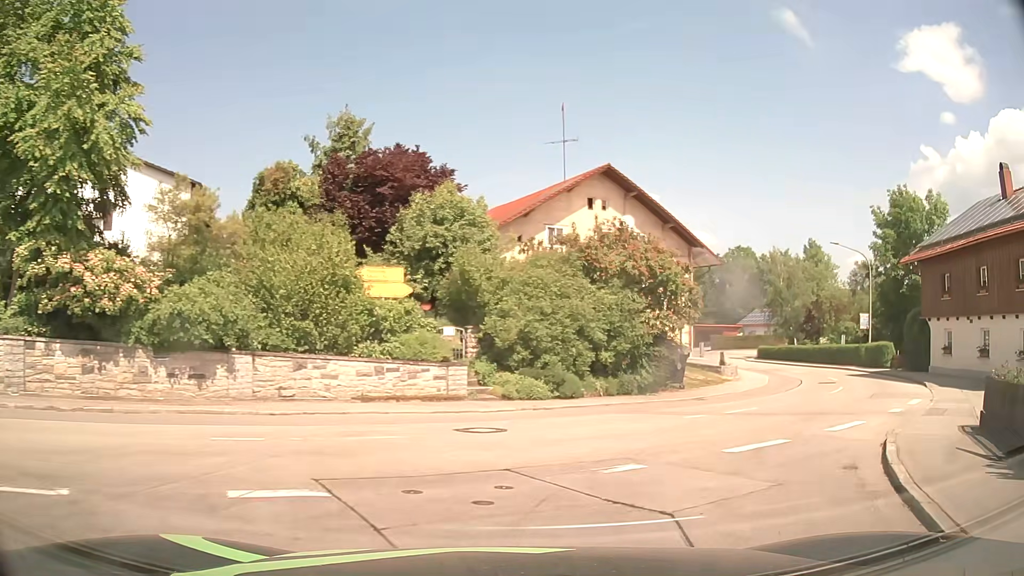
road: tertiary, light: Day
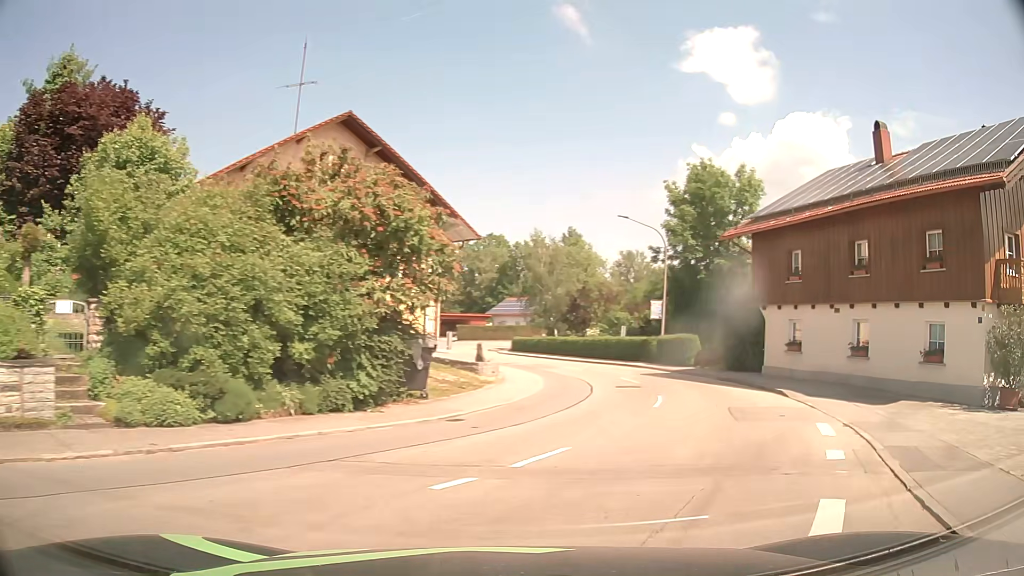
(+1.4, +7.4) m; +21°
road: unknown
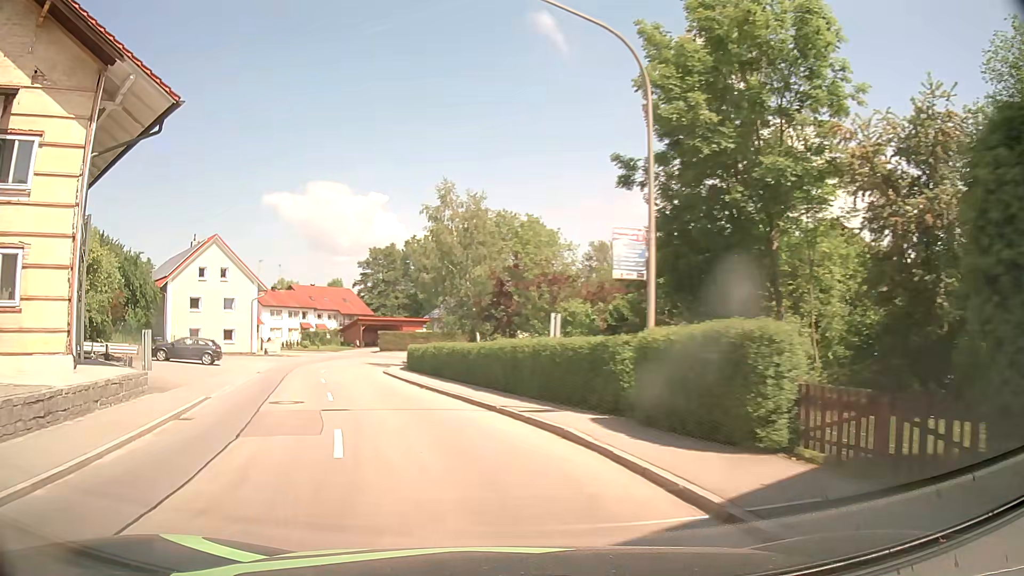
(+5.9, +23.5) m; +3°
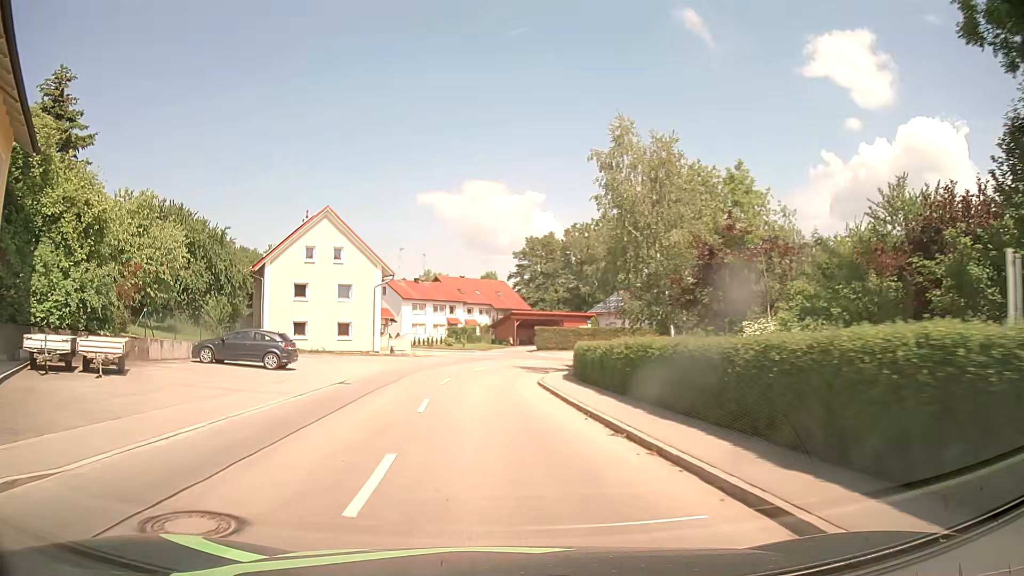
(-1.8, +12.2) m; -13°
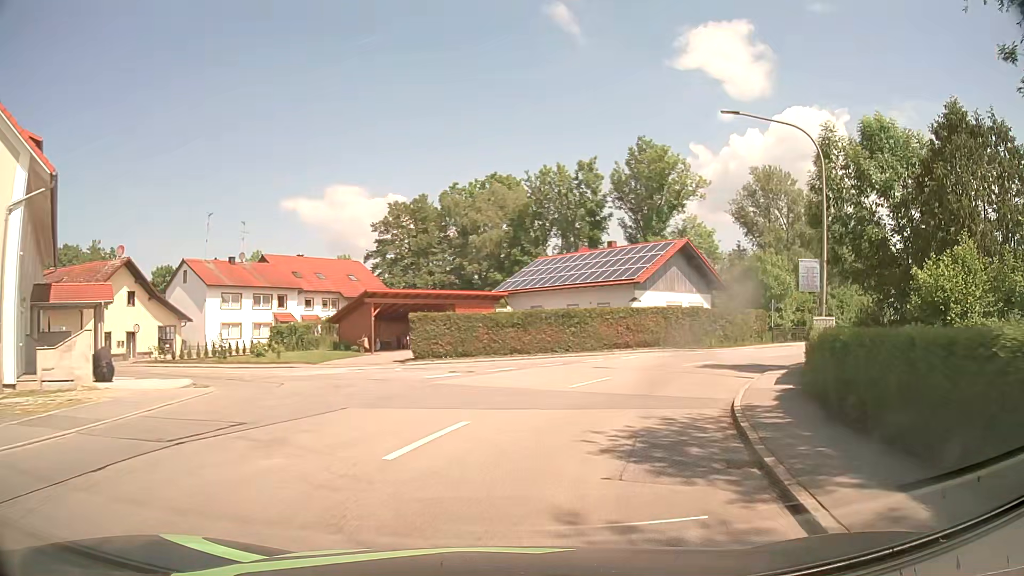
(+0.2, +32.6) m; +11°
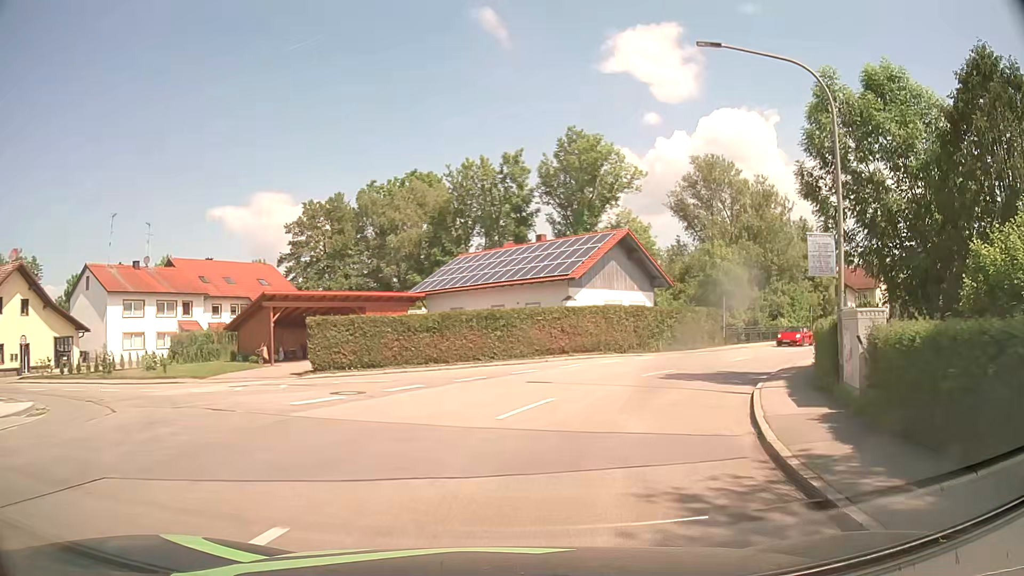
(+0.3, +5.0) m; +7°
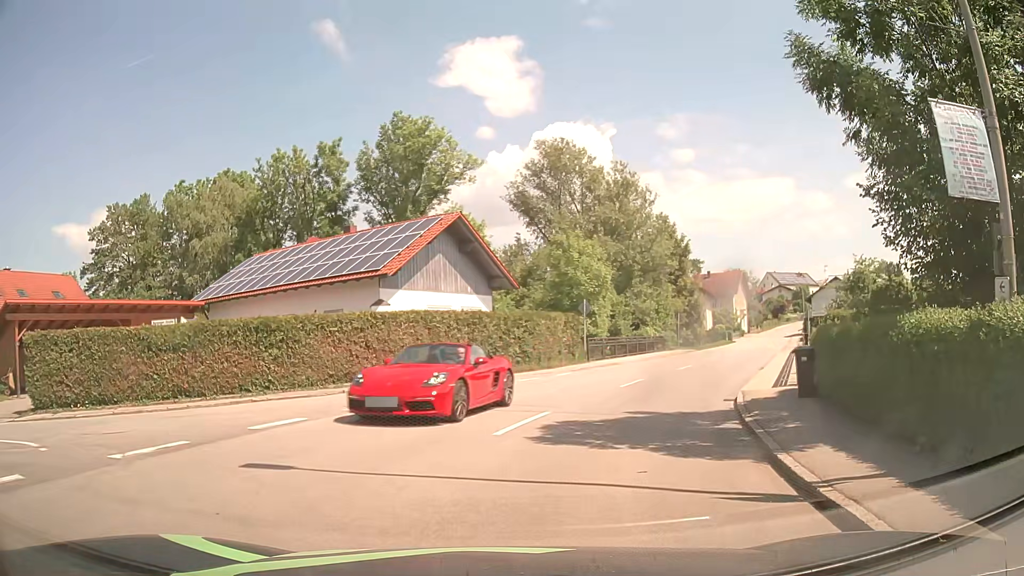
(+1.0, +8.7) m; +14°
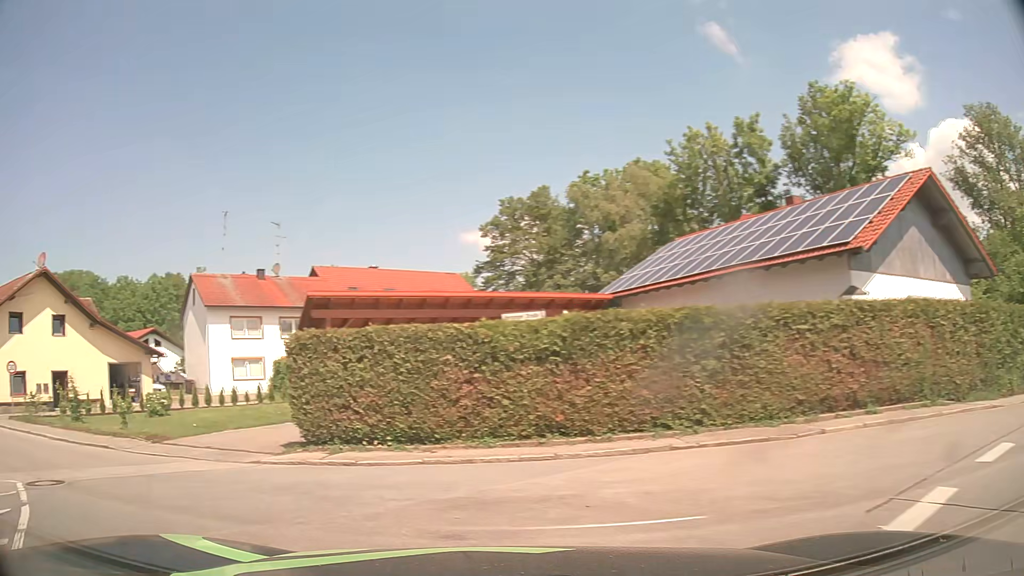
(-1.7, +8.4) m; -36°
(-4, +9) (-12, +15) (-21, +19) (-30, +24) (-39, +28) (-49, +32) (-58, +36) (-67, +40) (-76, +45) (-85, +49) m
